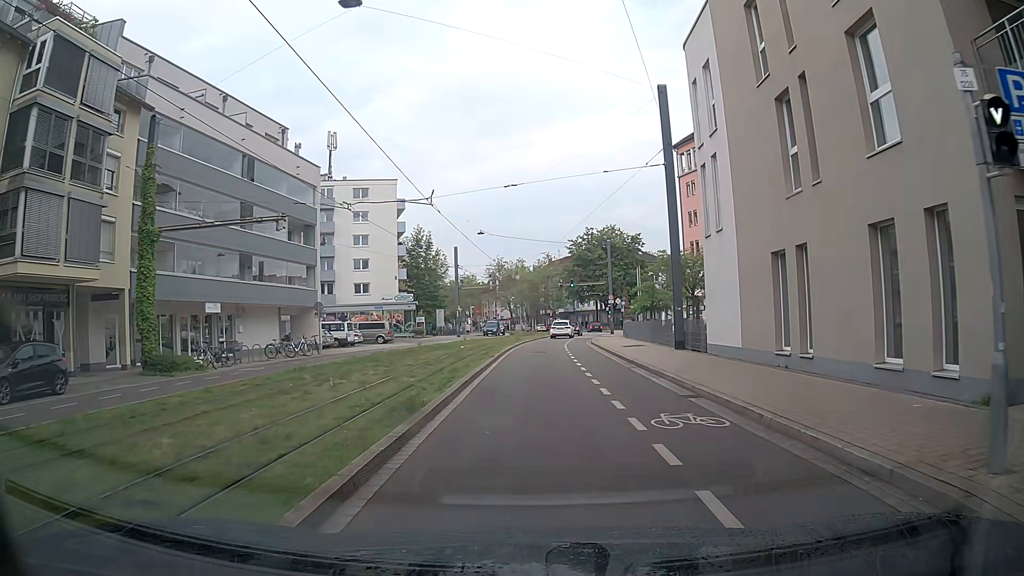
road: tertiary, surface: asphalt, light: Day
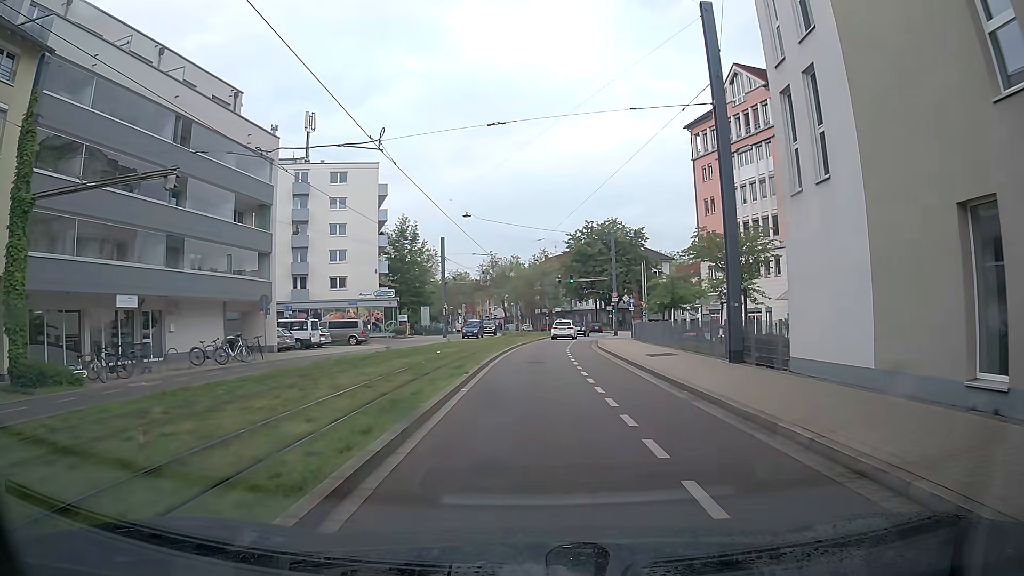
(+0.2, +7.7) m; +2°
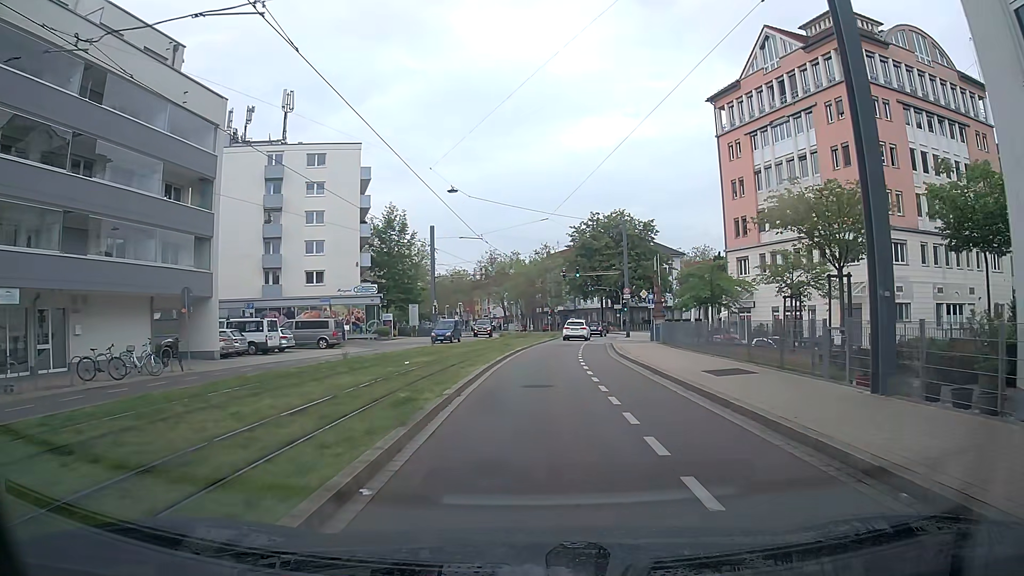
(+0.1, +7.9) m; 0°
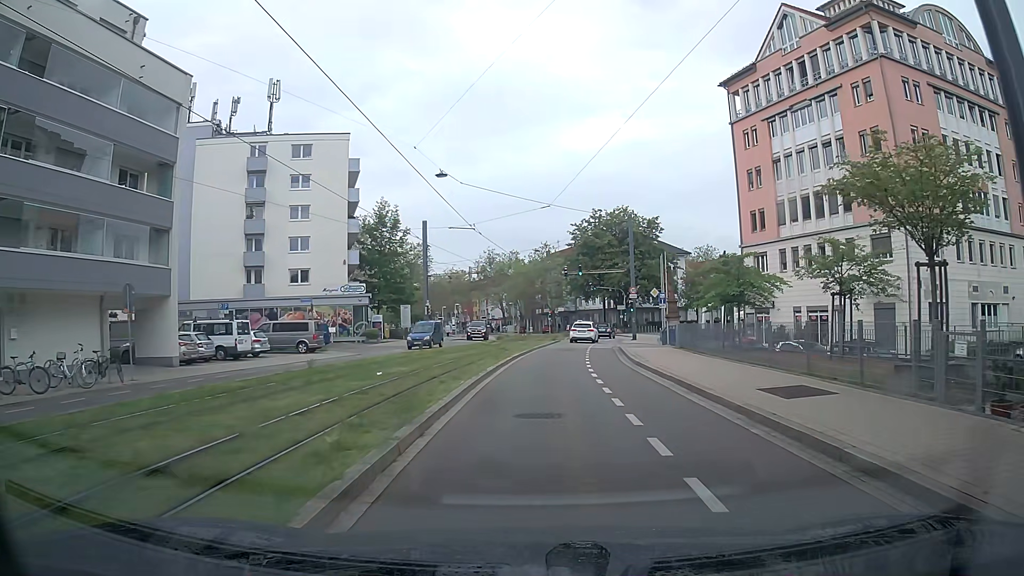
(0.0, +4.1) m; +1°
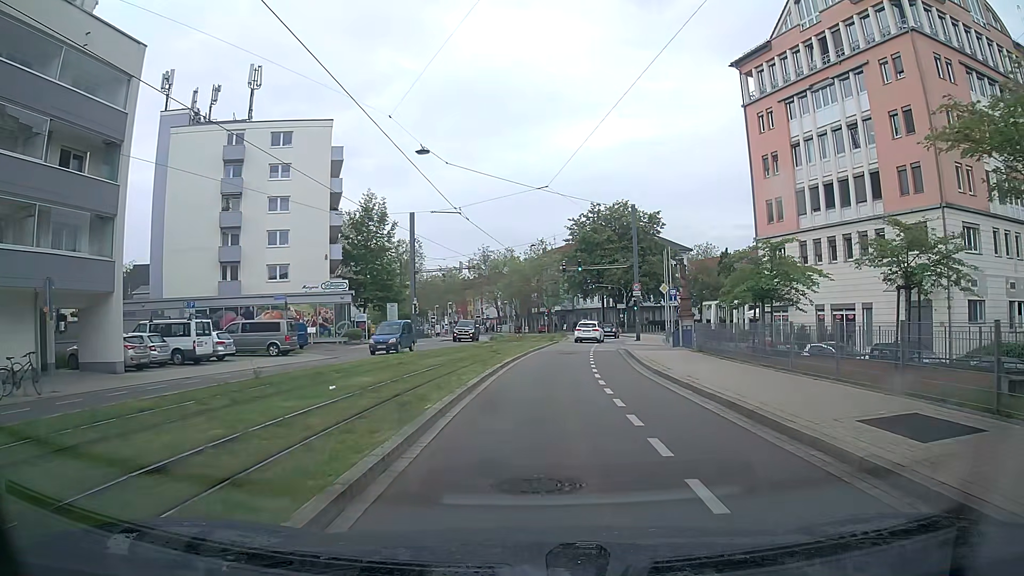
(-0.1, +4.1) m; -1°
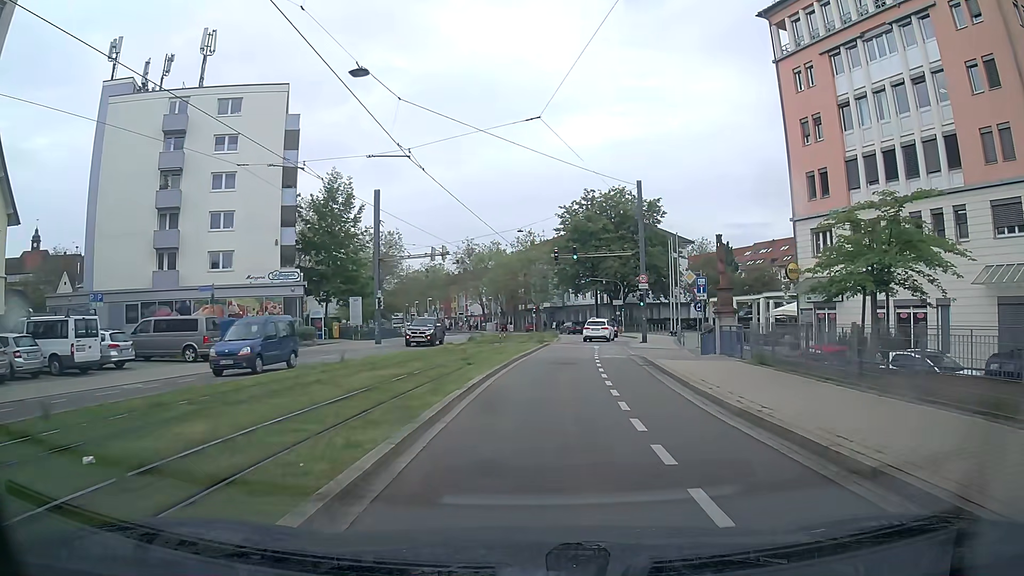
(0.0, +8.4) m; 0°
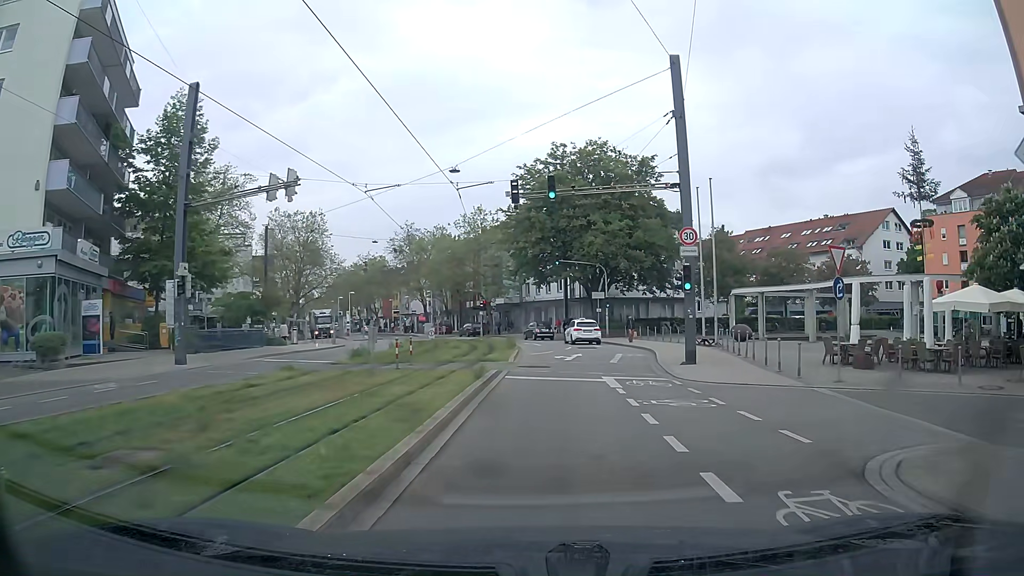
(+0.8, +21.7) m; +3°
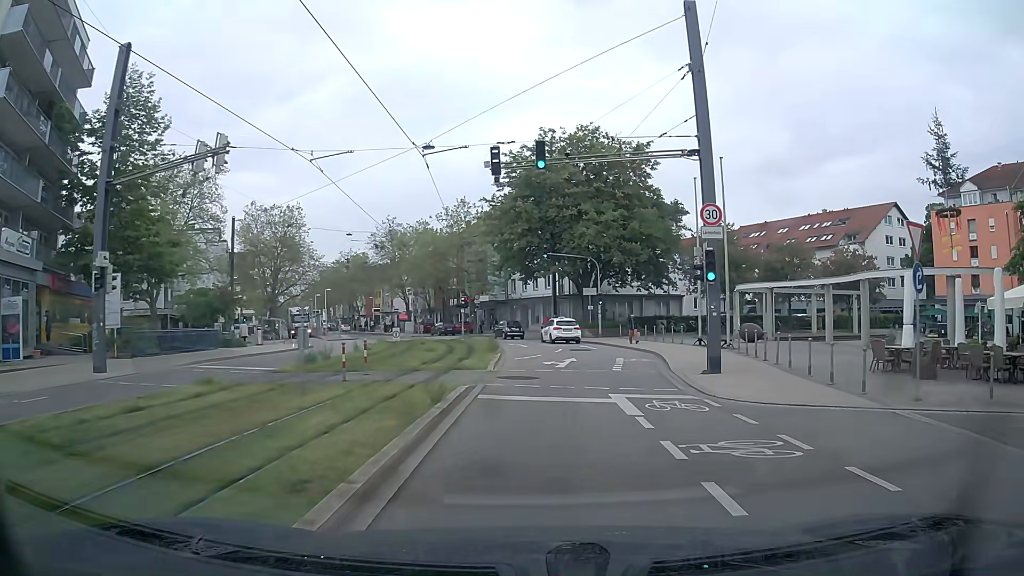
(+0.1, +4.3) m; +2°
(0, +10) (+1, +20) (+2, +30) (+2, +40) (0, +50) (-3, +59) (-7, +68) (-11, +77) (-15, +87) (-19, +96) m
